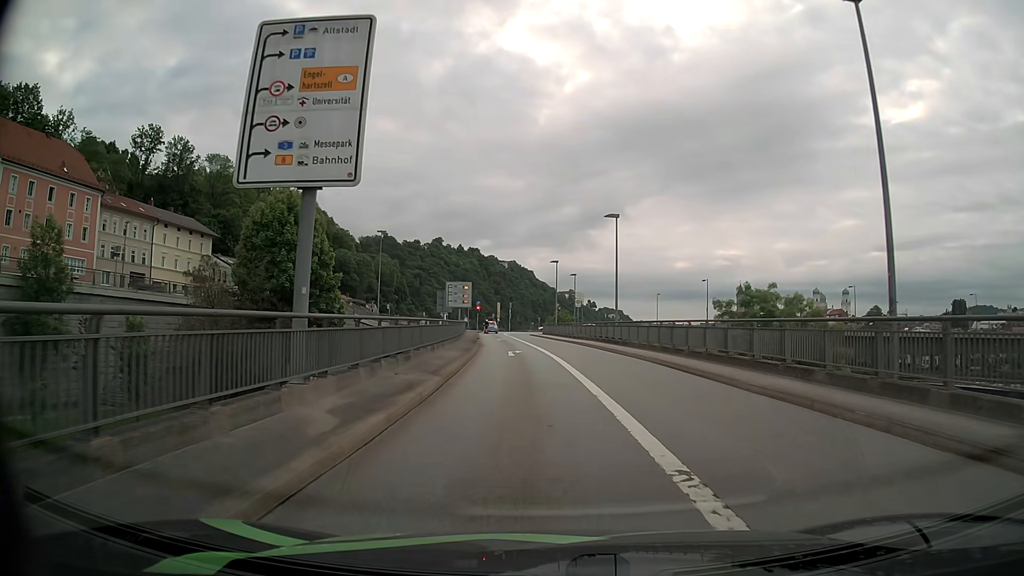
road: primary_link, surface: asphalt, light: Day
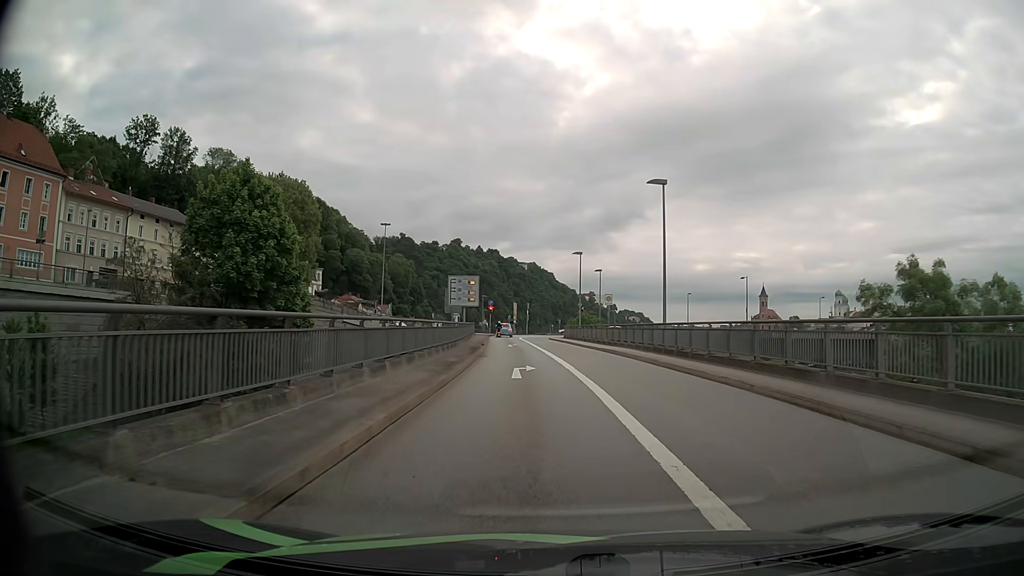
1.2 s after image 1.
(-0.1, +10.6) m; -2°
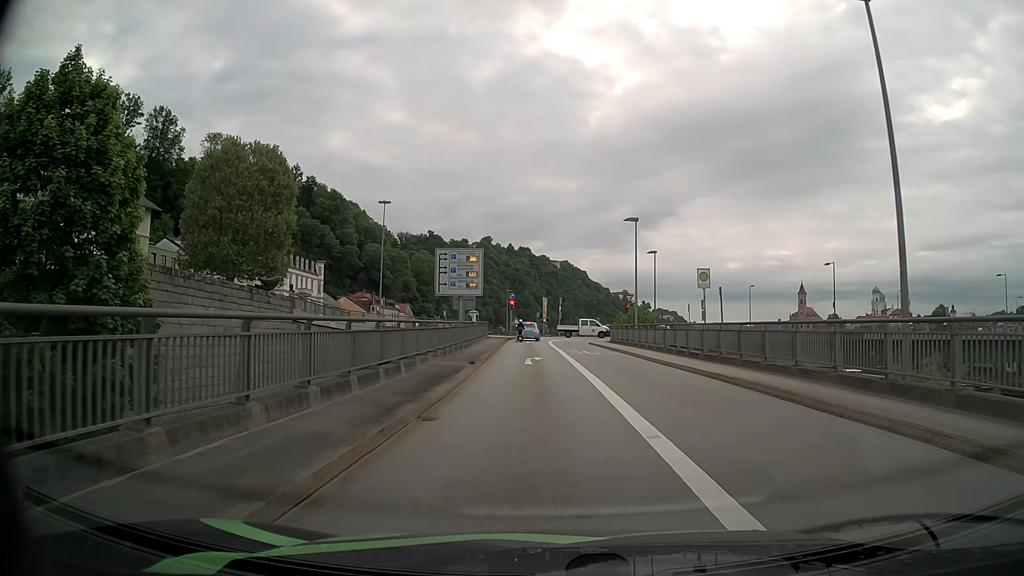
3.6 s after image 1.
(-0.4, +19.0) m; -2°
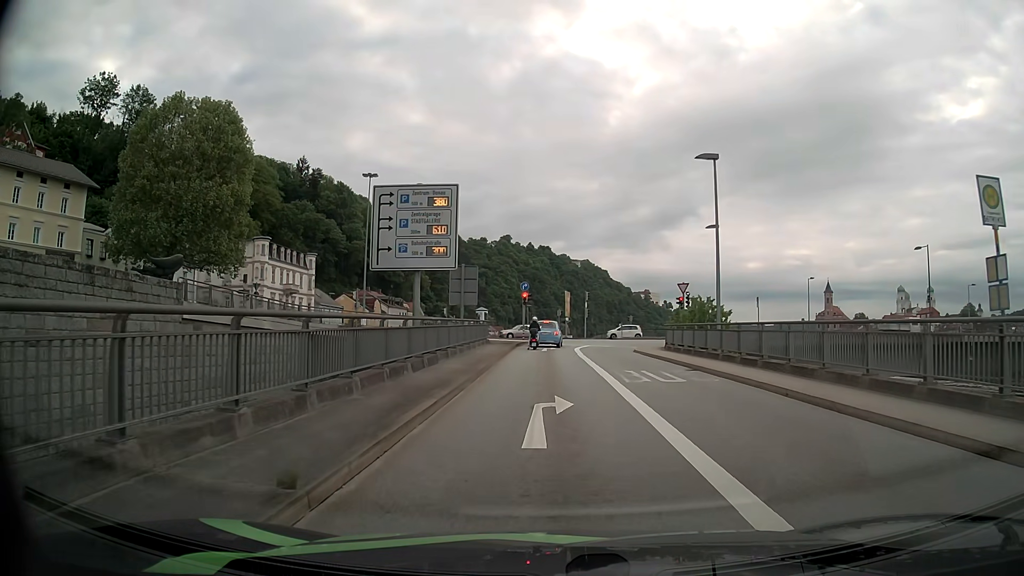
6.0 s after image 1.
(-0.3, +15.7) m; -2°
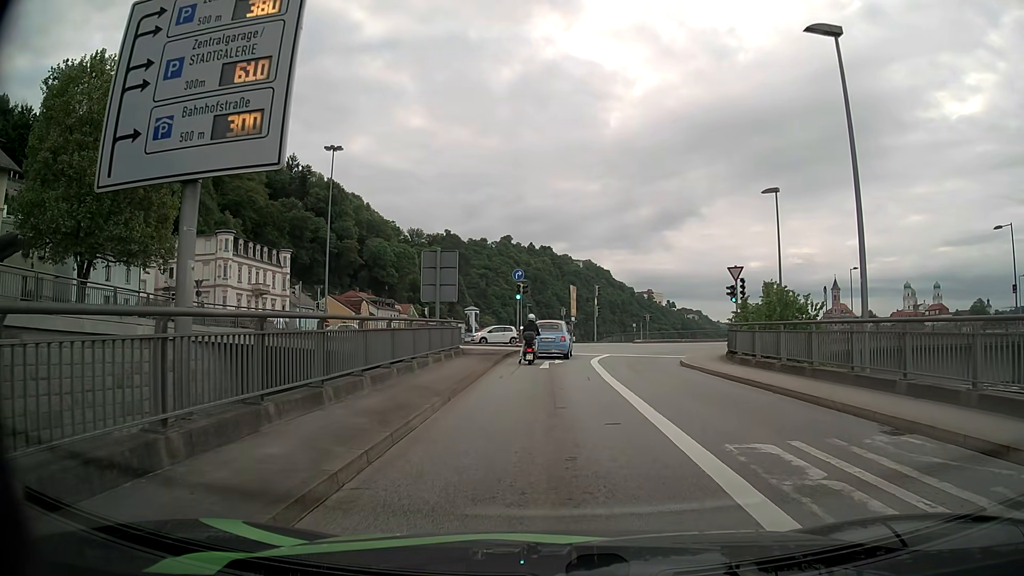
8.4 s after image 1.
(0.0, +12.1) m; 0°
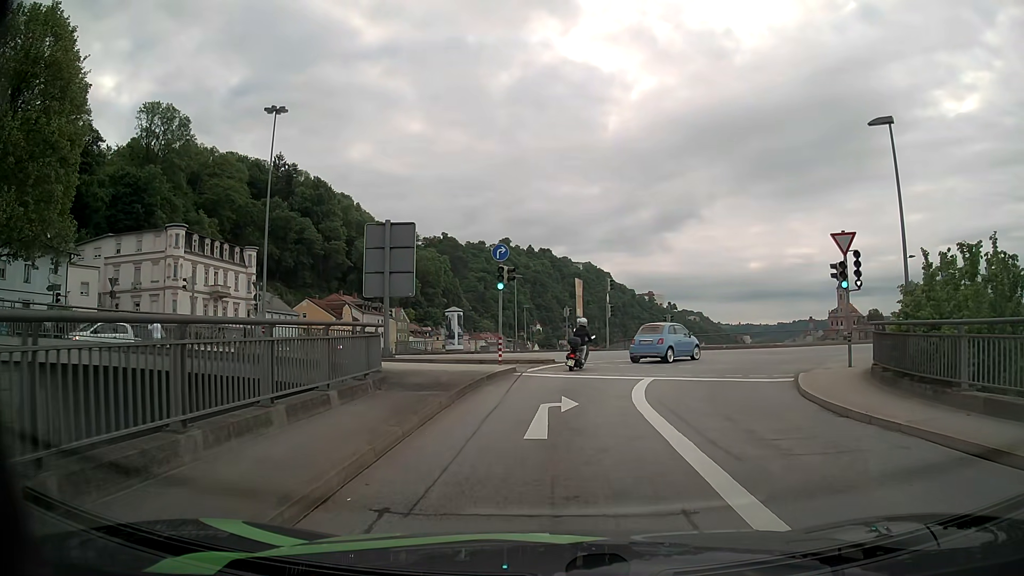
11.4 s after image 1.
(+0.1, +12.6) m; +1°
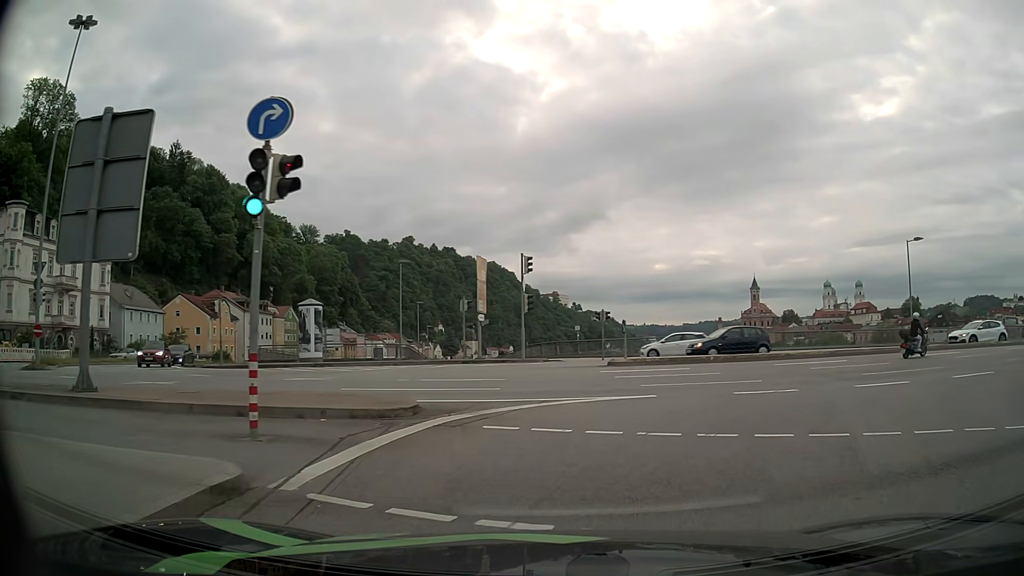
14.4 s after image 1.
(+0.3, +15.4) m; +7°
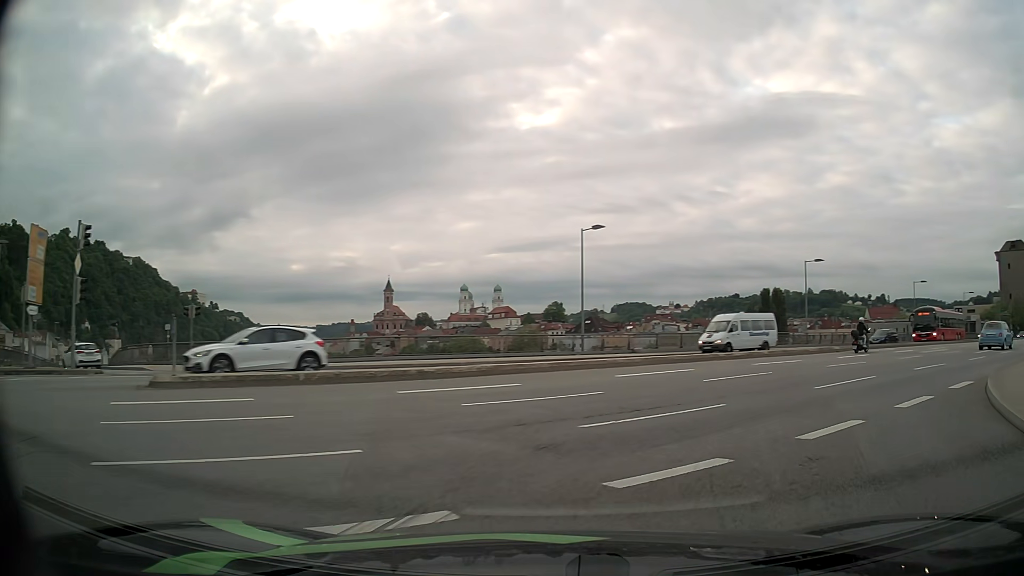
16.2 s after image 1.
(+2.5, +9.2) m; +33°
